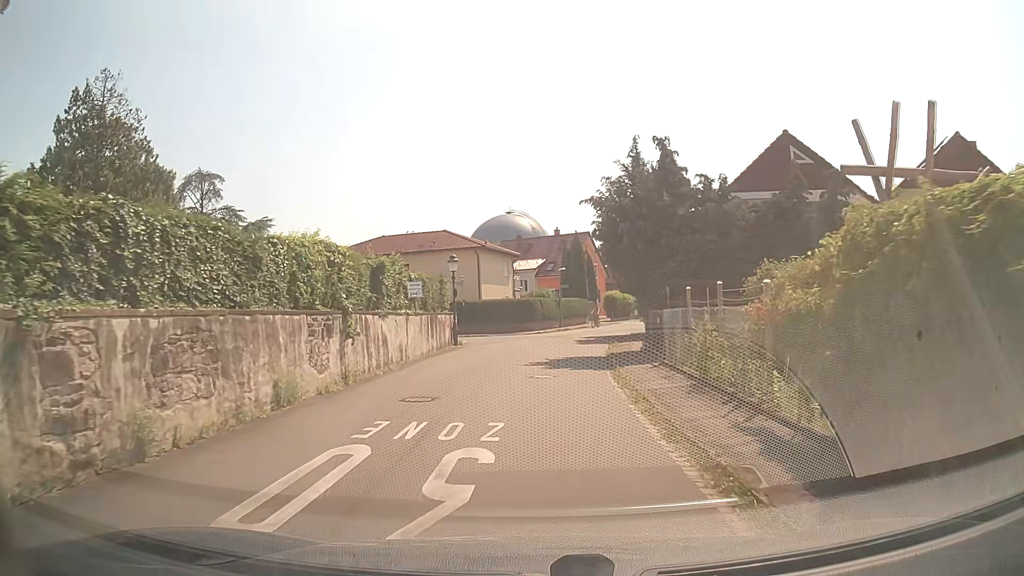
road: residential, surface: asphalt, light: Day
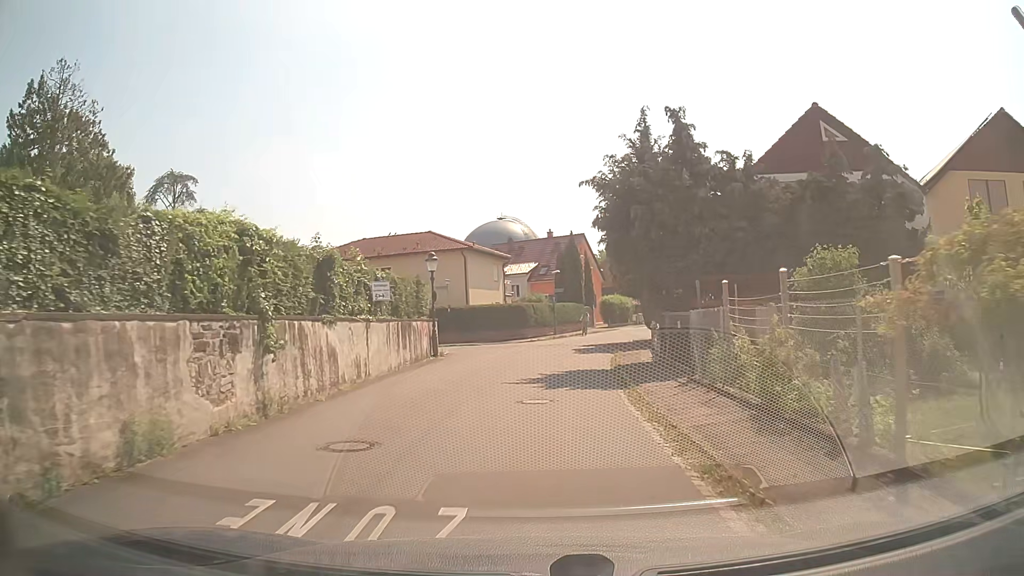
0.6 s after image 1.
(0.0, +3.9) m; 0°
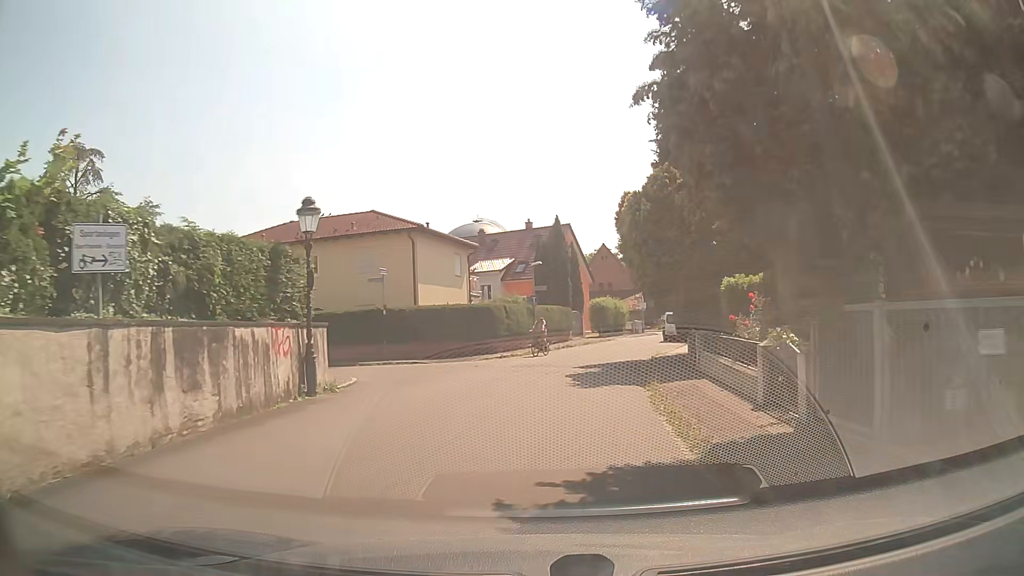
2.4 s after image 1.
(+0.2, +12.2) m; +2°
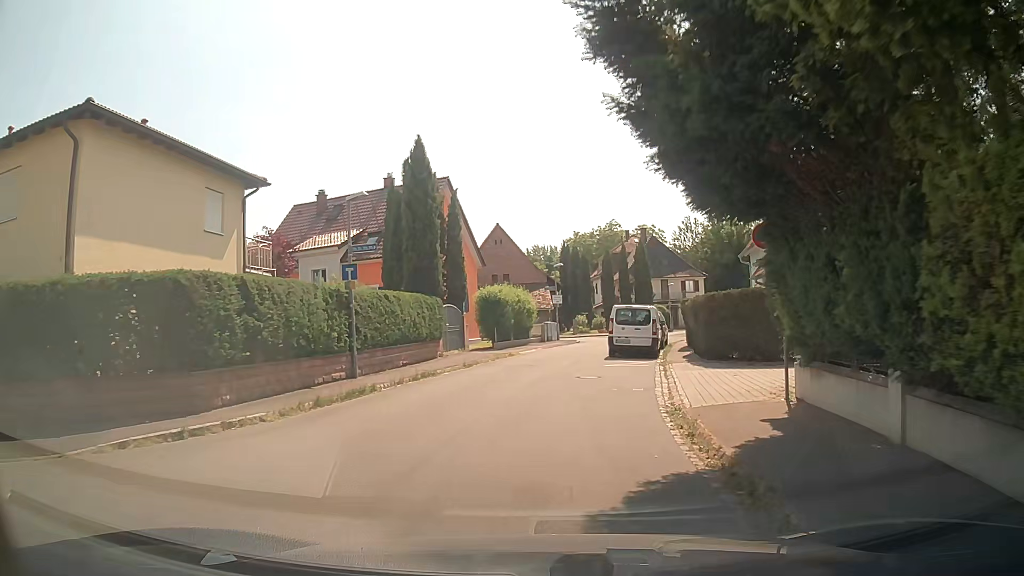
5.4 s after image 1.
(+1.5, +20.1) m; +10°
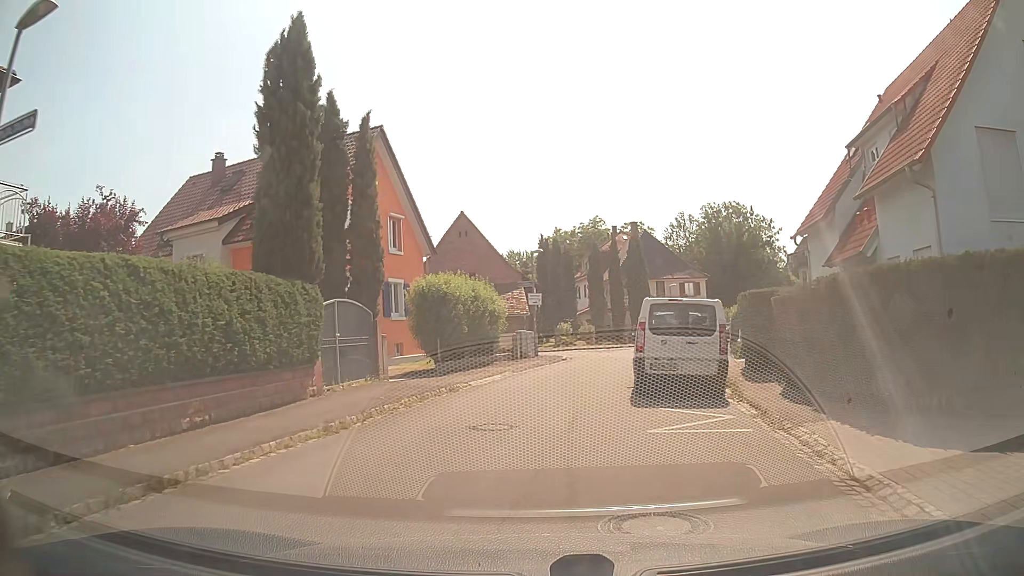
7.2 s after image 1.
(0.0, +11.9) m; +1°
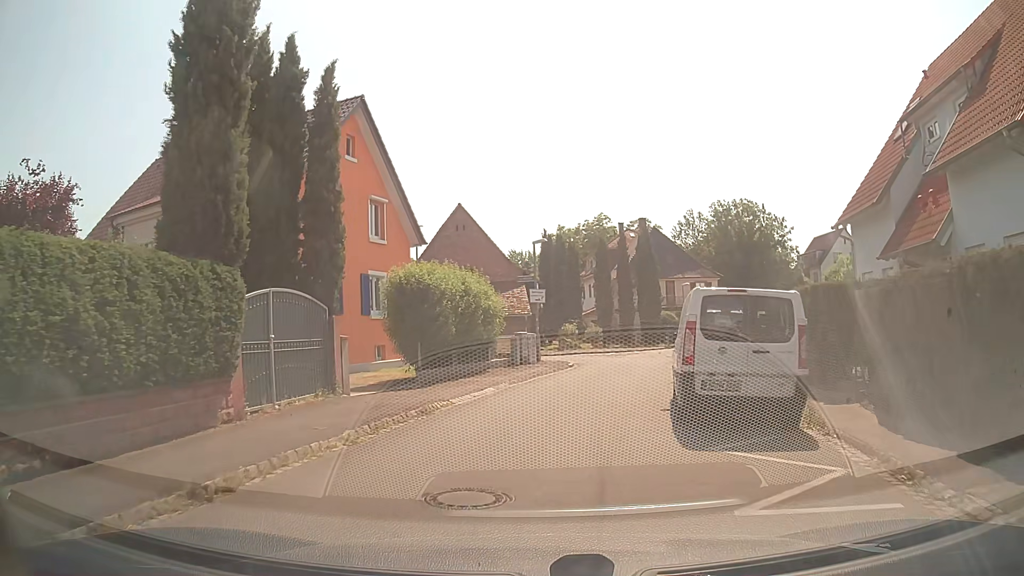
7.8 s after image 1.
(0.0, +3.9) m; 0°
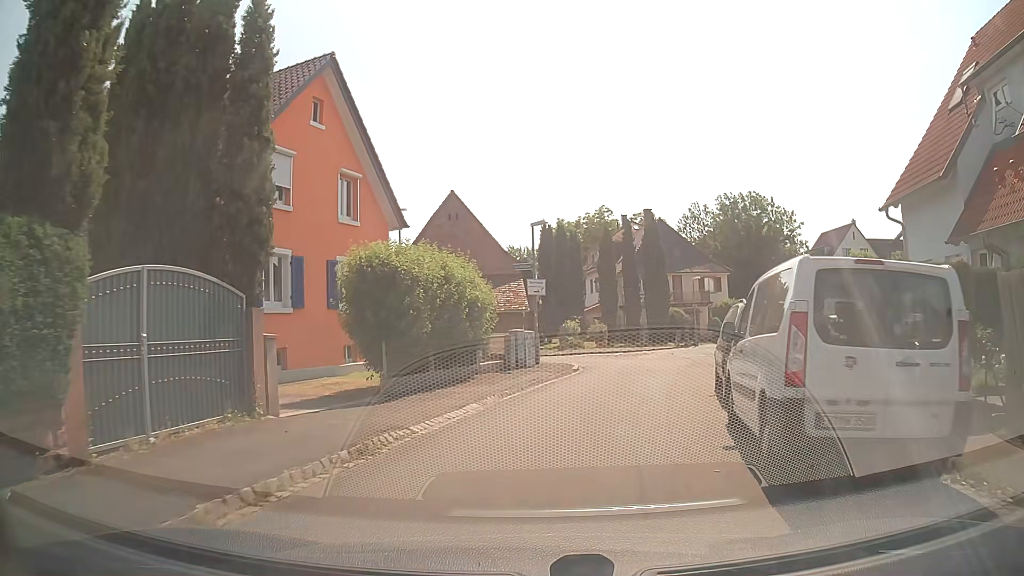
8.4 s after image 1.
(0.0, +3.8) m; 0°
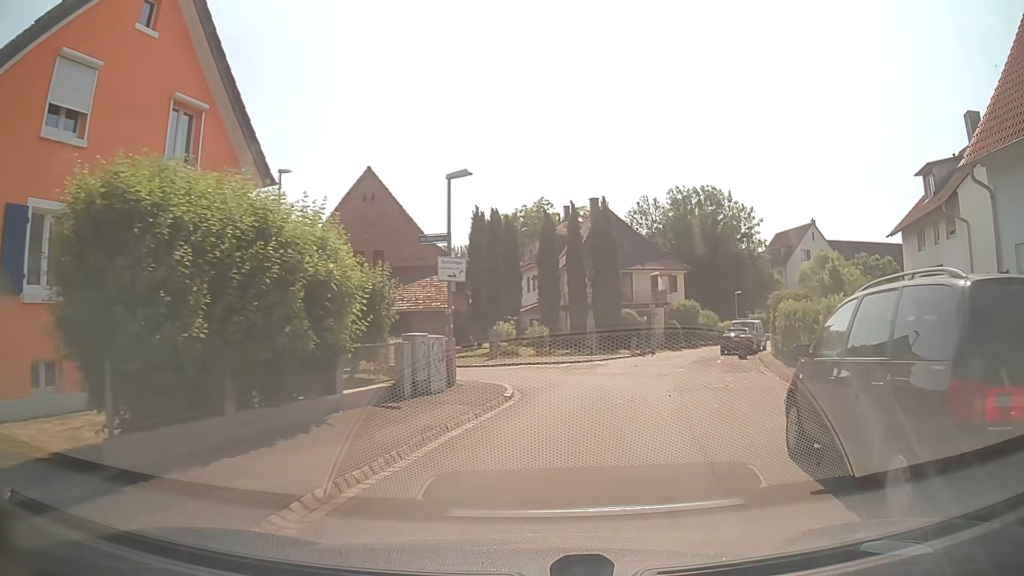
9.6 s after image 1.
(+0.3, +7.4) m; +6°
(+1, +10) (+4, +19) (-5, +24) (-14, +26) (-24, +28) (-34, +30) (-44, +32) (-54, +34) (-64, +34) (-74, +35) m
